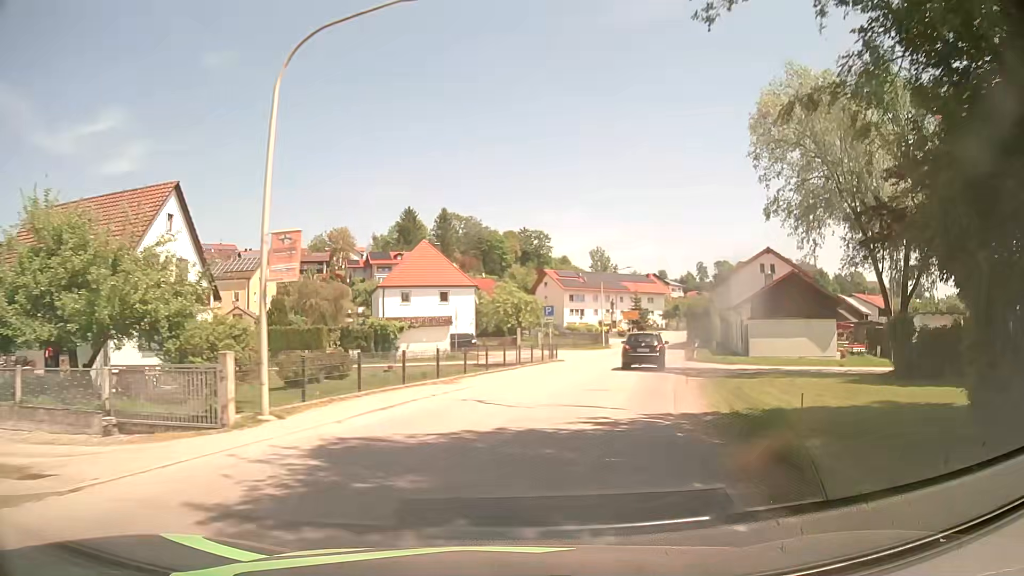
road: tertiary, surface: asphalt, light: Day
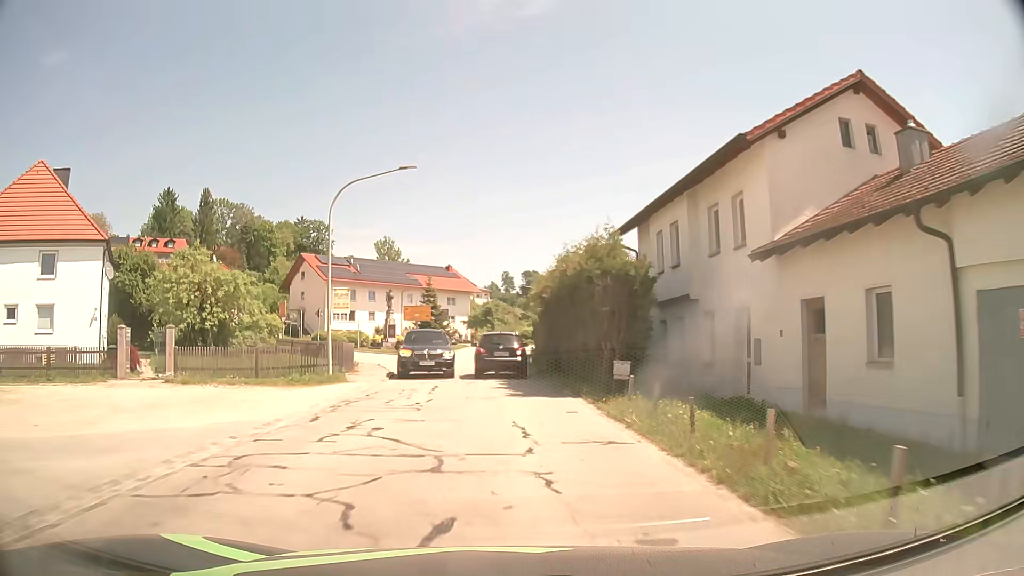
(+7.5, +37.5) m; +17°
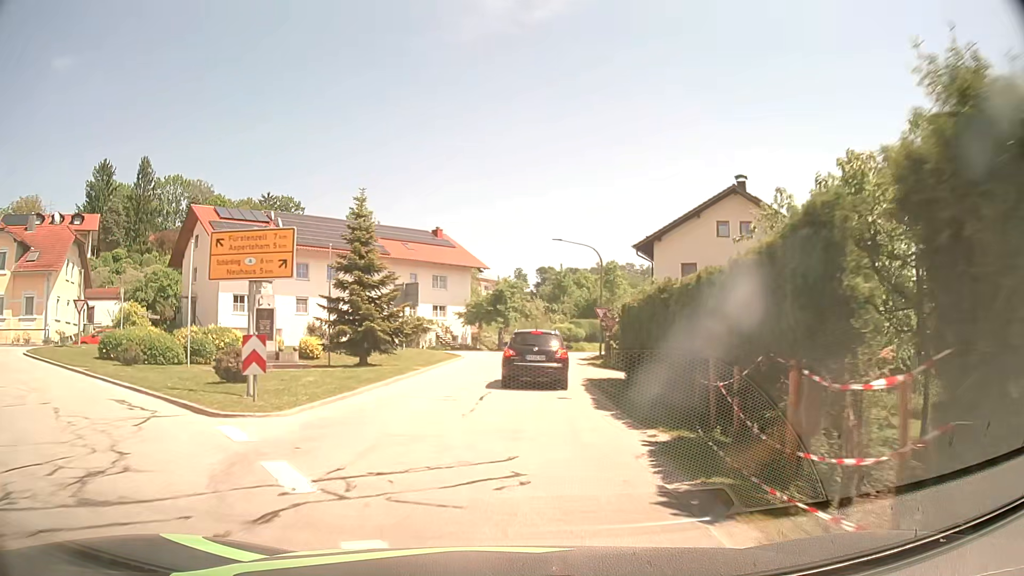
(-0.6, +35.9) m; 0°
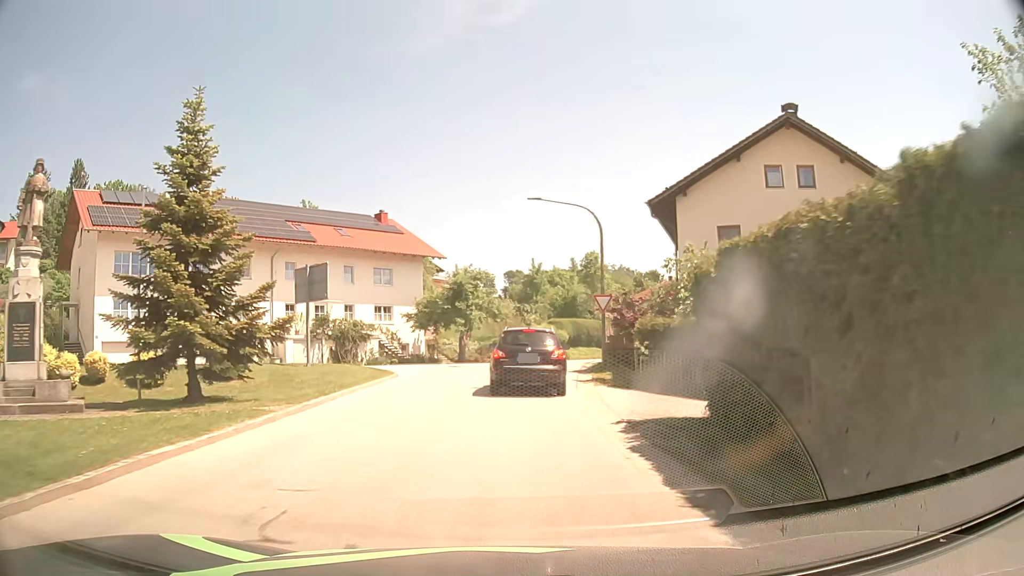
(+0.2, +12.5) m; +1°
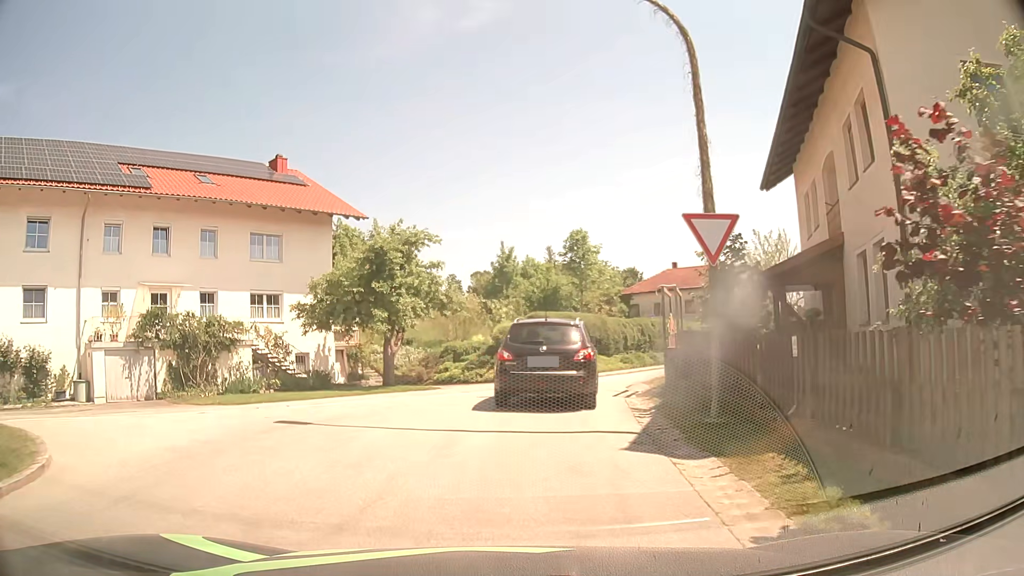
(+0.6, +17.5) m; +3°
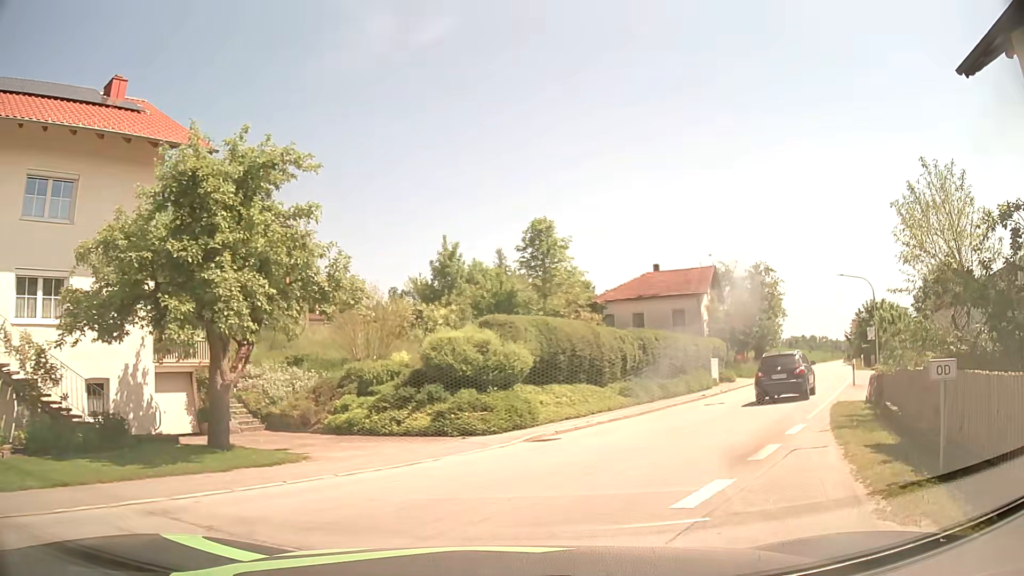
(0.0, +13.5) m; +5°
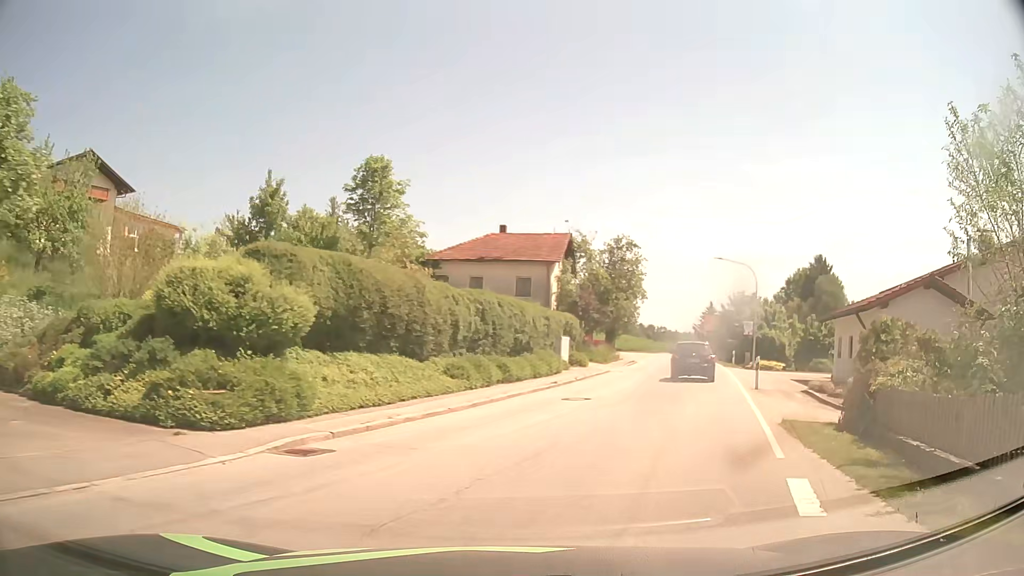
(+0.6, +7.1) m; +12°
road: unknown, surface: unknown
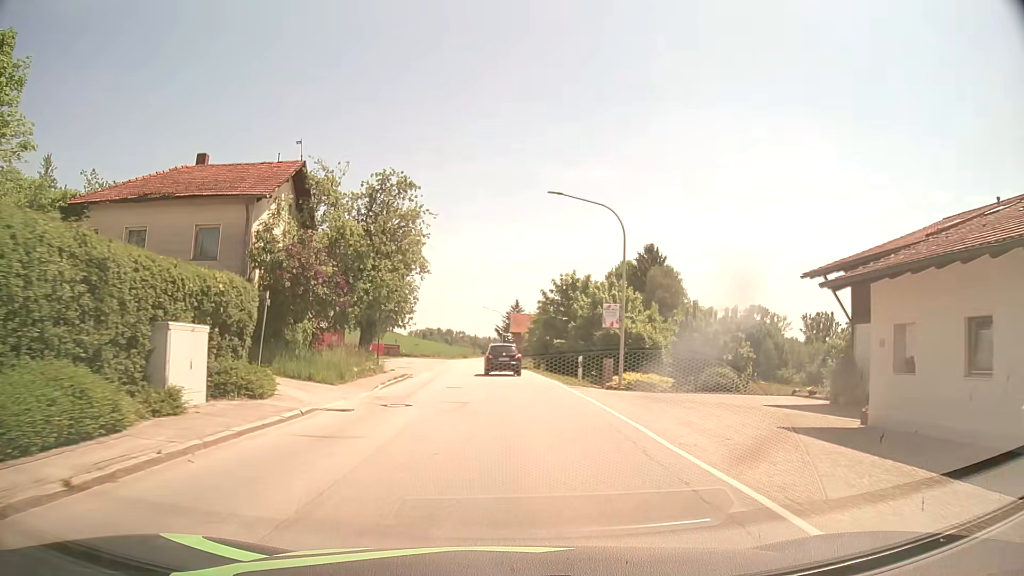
(+5.1, +20.4) m; +19°
(0, +10) (0, +20) (0, +30) (0, +40) (-1, +50) (-2, +60) (-2, +70) (-3, +80) (-3, +90) (-4, +100) m
